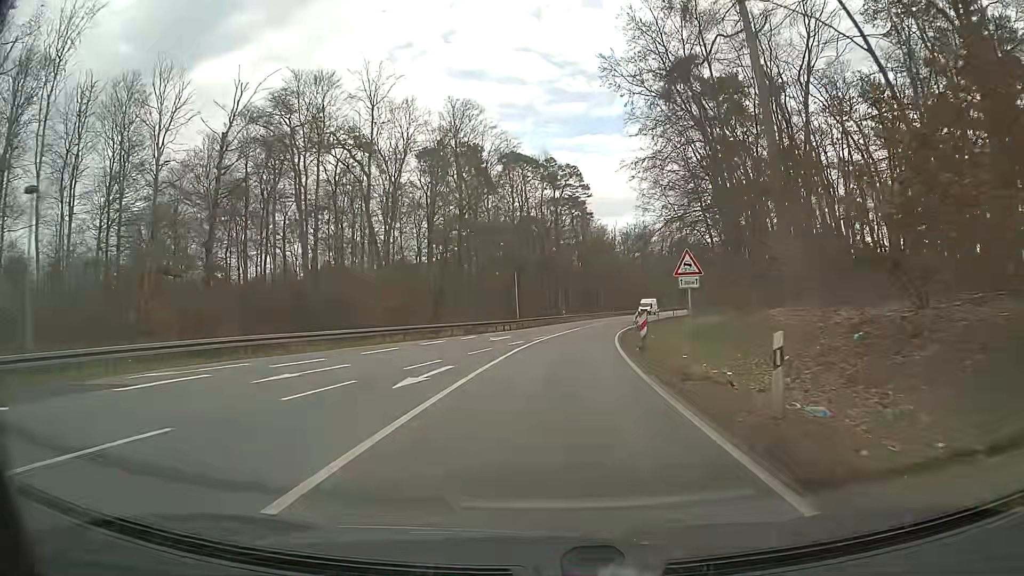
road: primary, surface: asphalt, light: Day
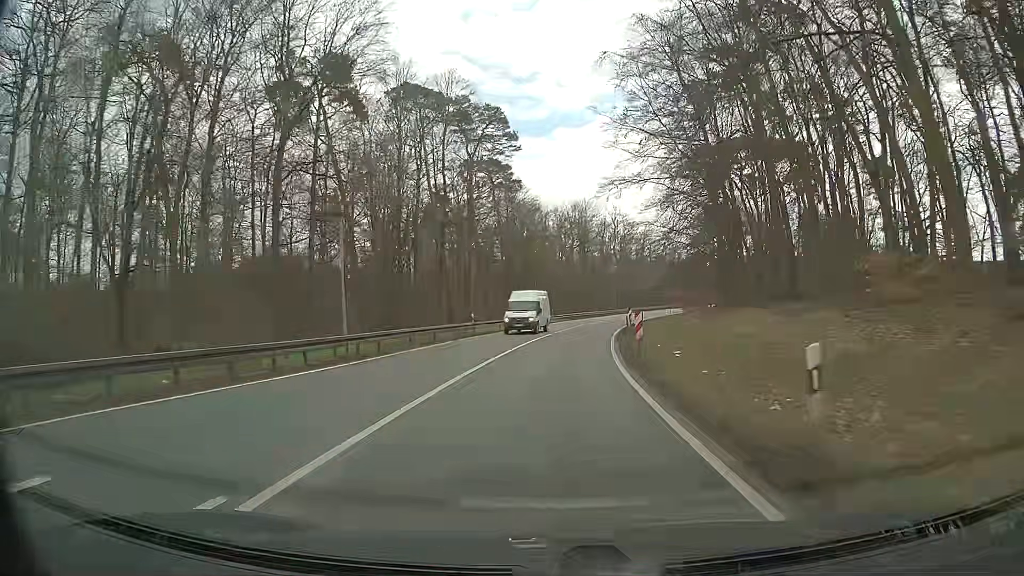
(+1.7, +32.2) m; +6°
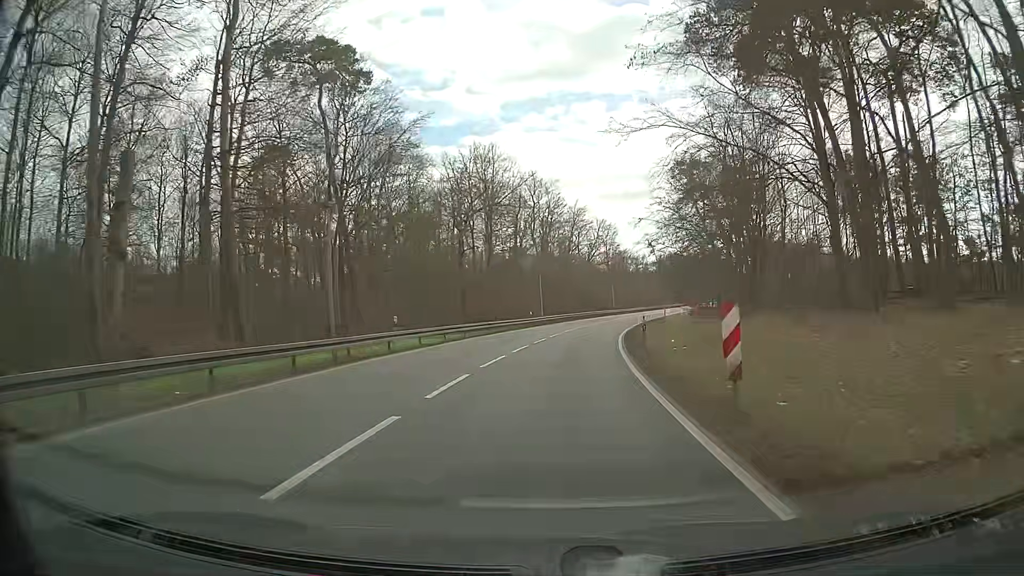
(+3.2, +42.8) m; +9°
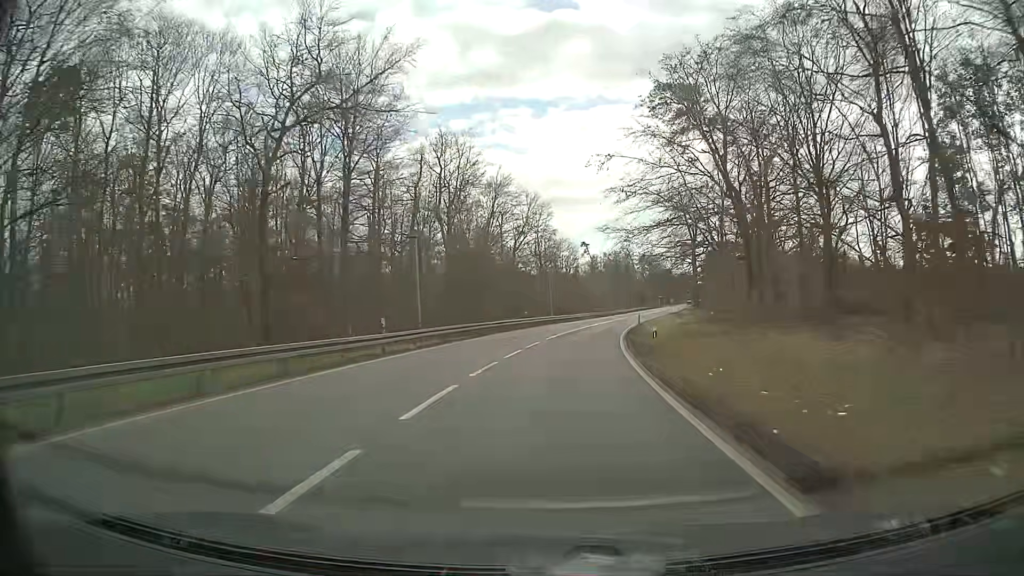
(+1.2, +32.1) m; +6°
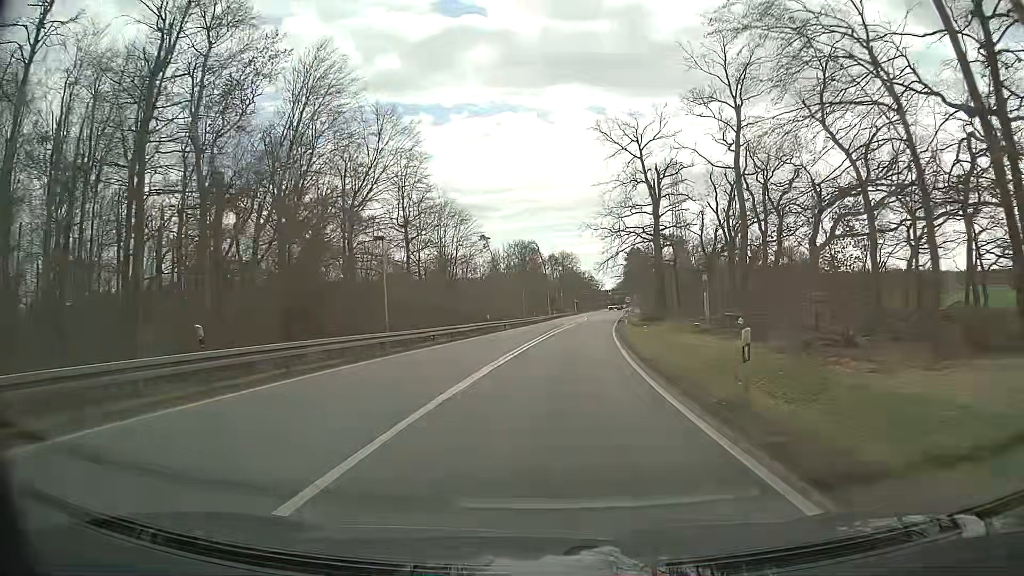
(+2.9, +42.8) m; +8°
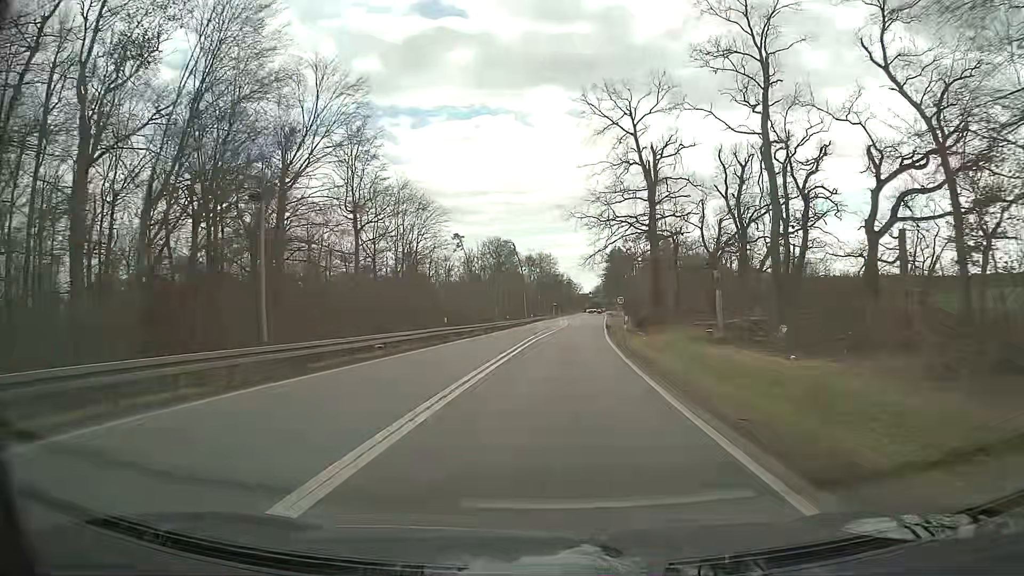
(+0.2, +10.7) m; +2°
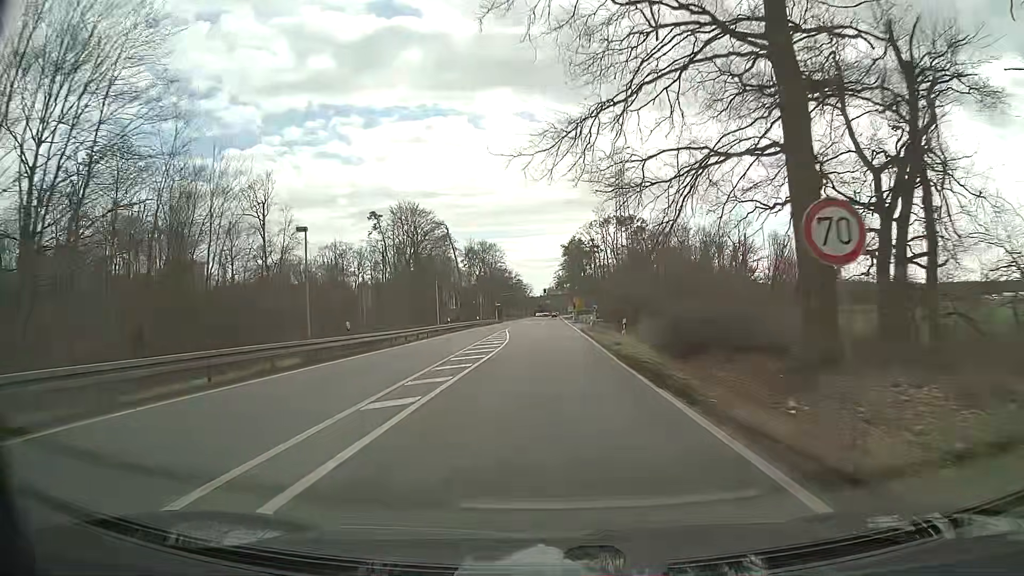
(+2.2, +42.8) m; +4°
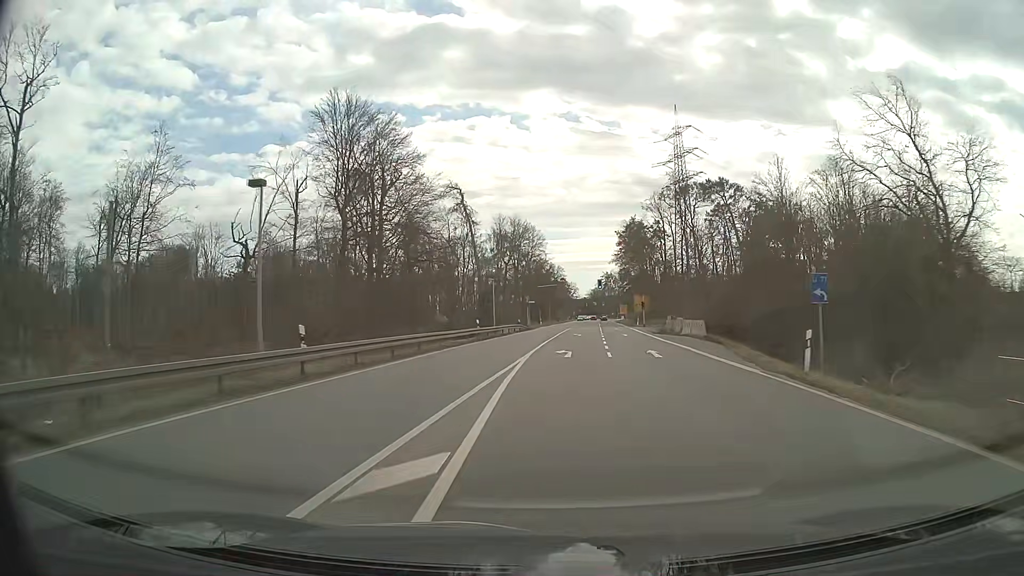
(-0.9, +42.8) m; -3°
(0, +10) (0, +20) (+1, +30) (+1, +40) (+2, +50) (+3, +60) (+4, +70) (+5, +80) (+6, +90) (+6, +100) m
